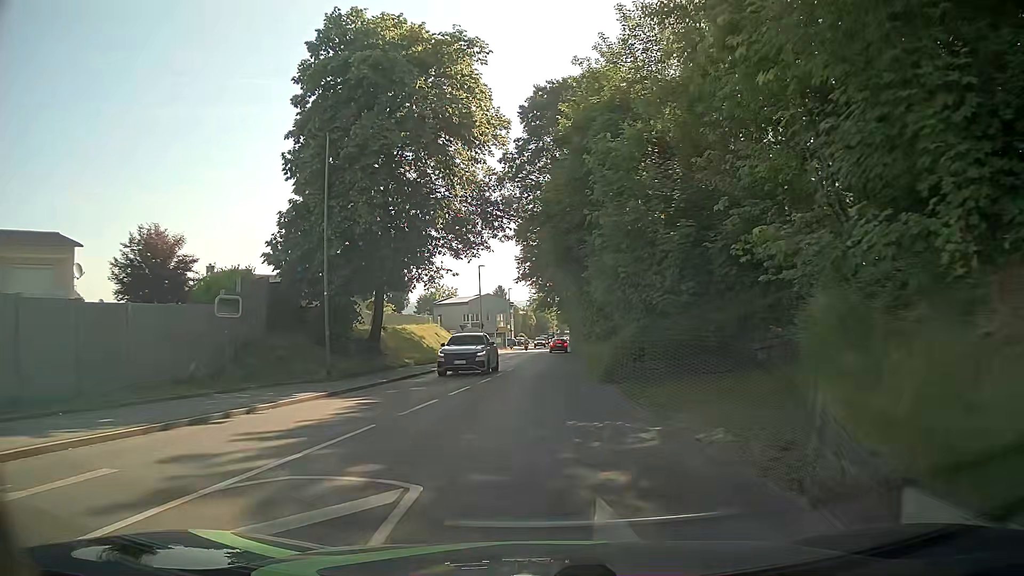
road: tertiary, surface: asphalt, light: Day
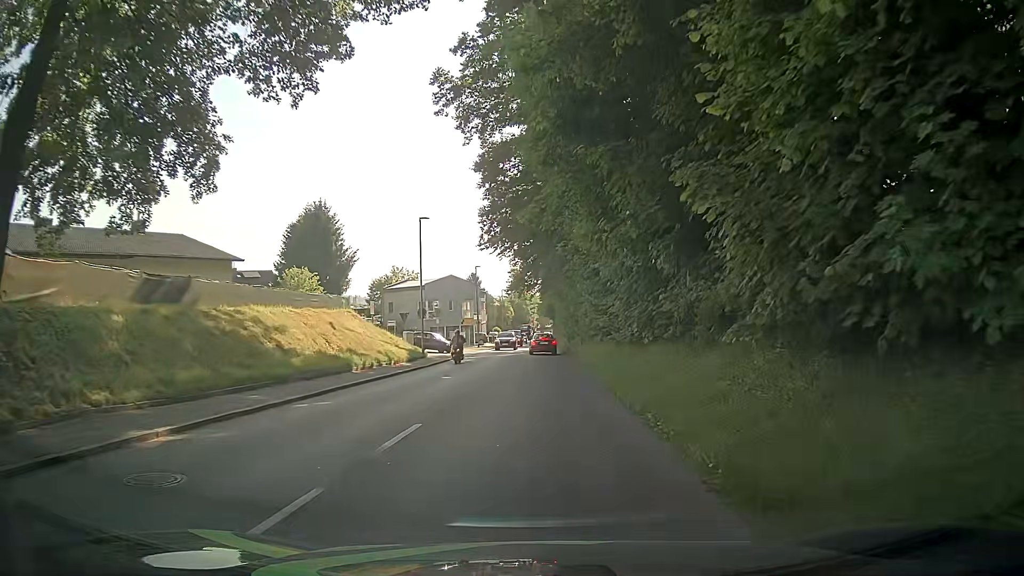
(+0.2, +22.4) m; 0°
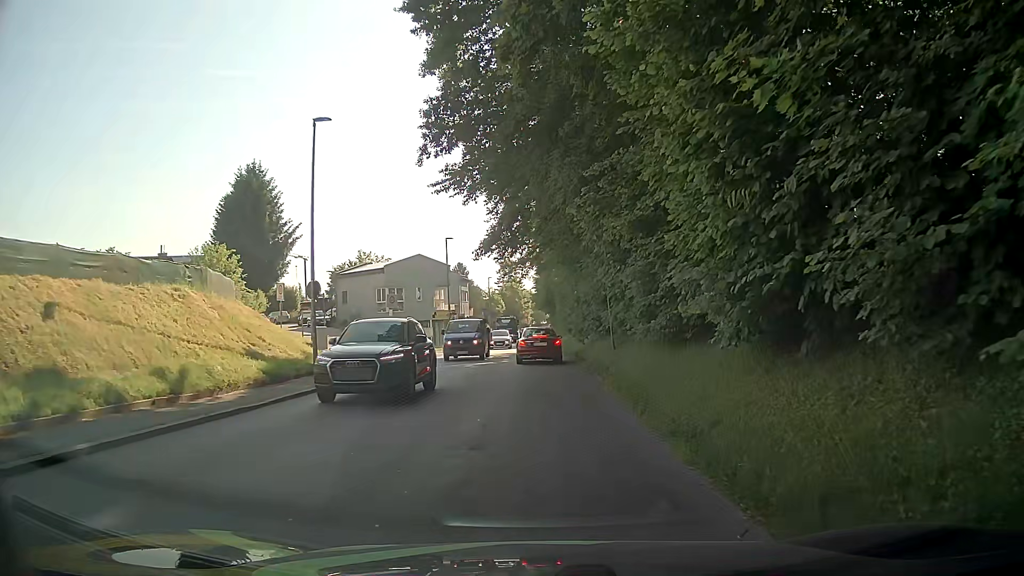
(+0.6, +17.8) m; +3°
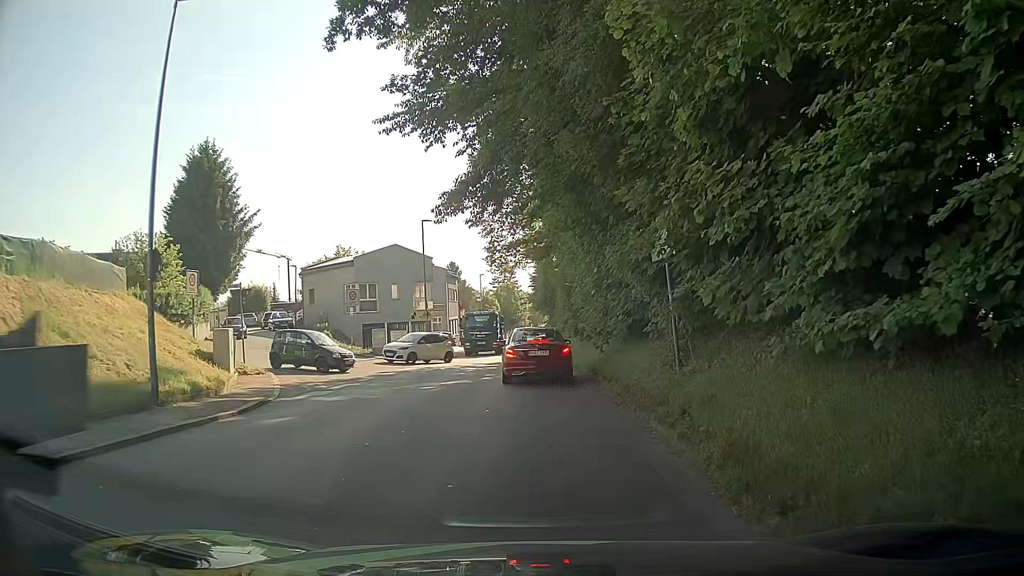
(-0.2, +9.0) m; -2°
